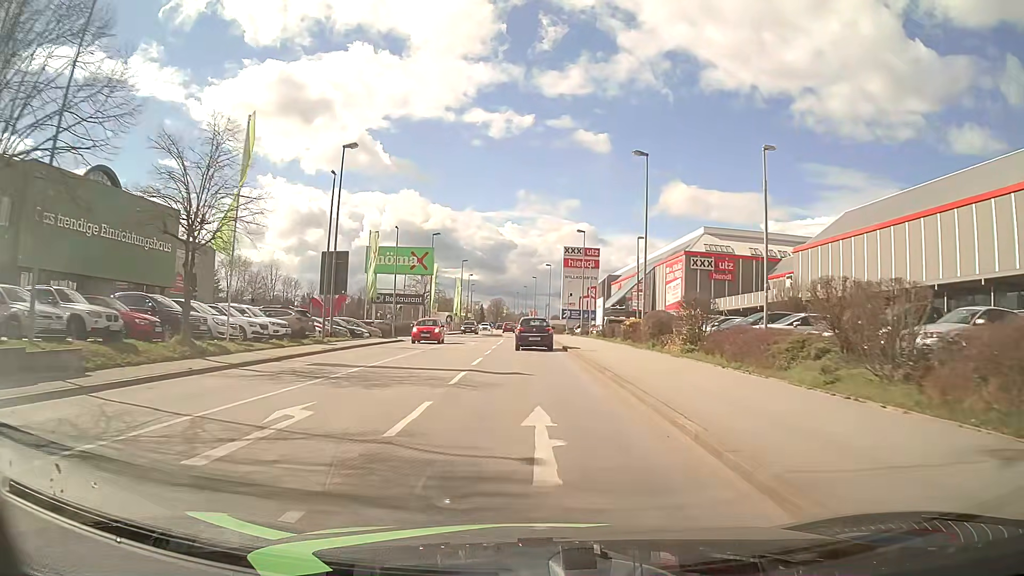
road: tertiary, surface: asphalt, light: Day
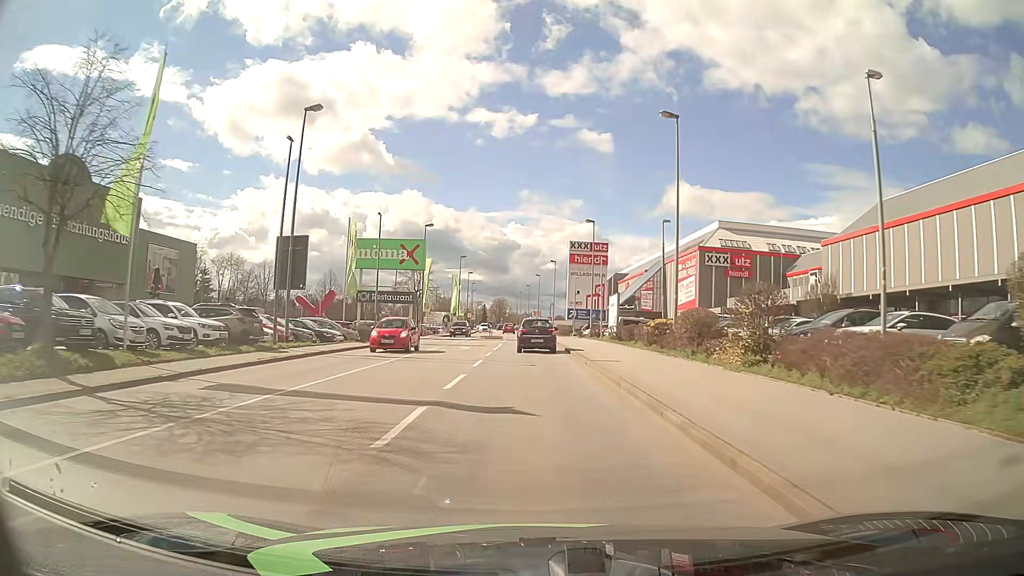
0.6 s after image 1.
(0.0, +6.8) m; 0°
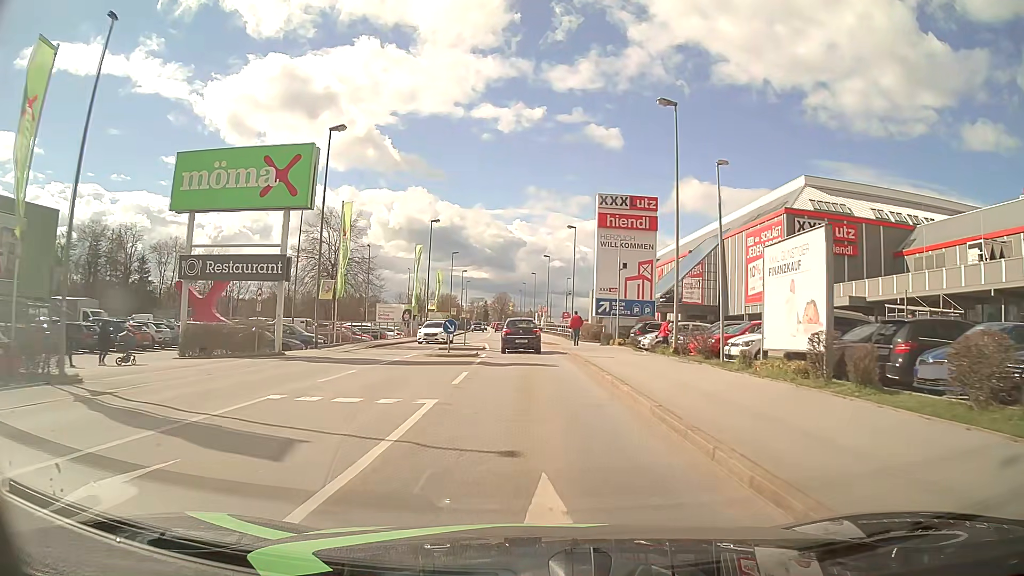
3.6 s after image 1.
(-0.2, +31.4) m; 0°
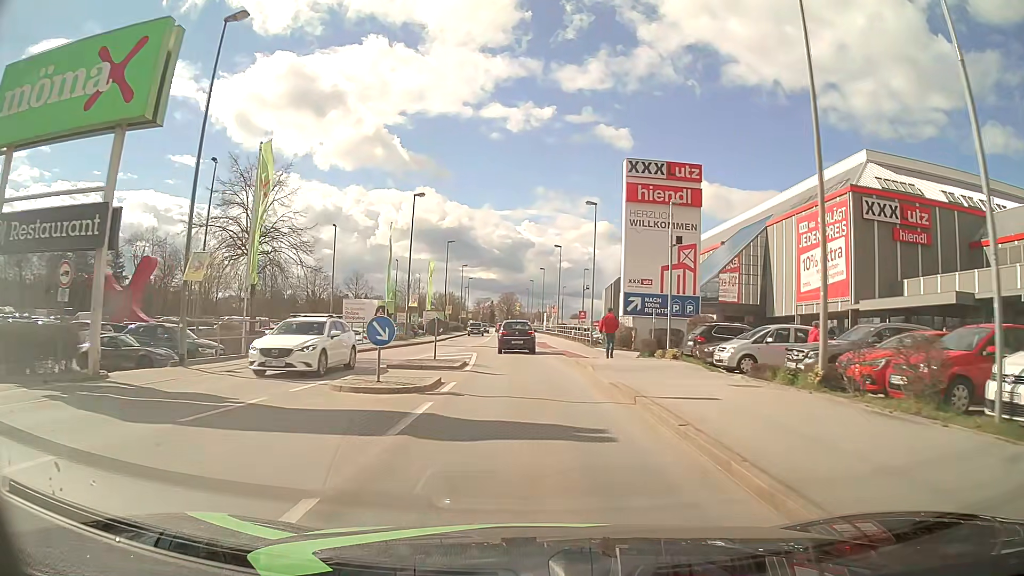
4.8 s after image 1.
(-0.1, +12.8) m; 0°
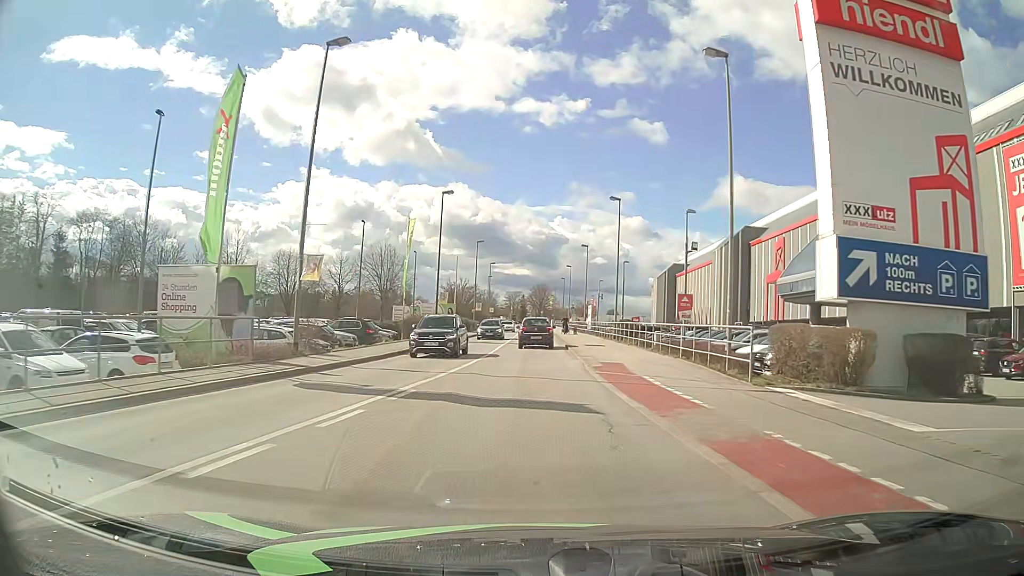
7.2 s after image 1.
(-0.9, +27.3) m; -3°
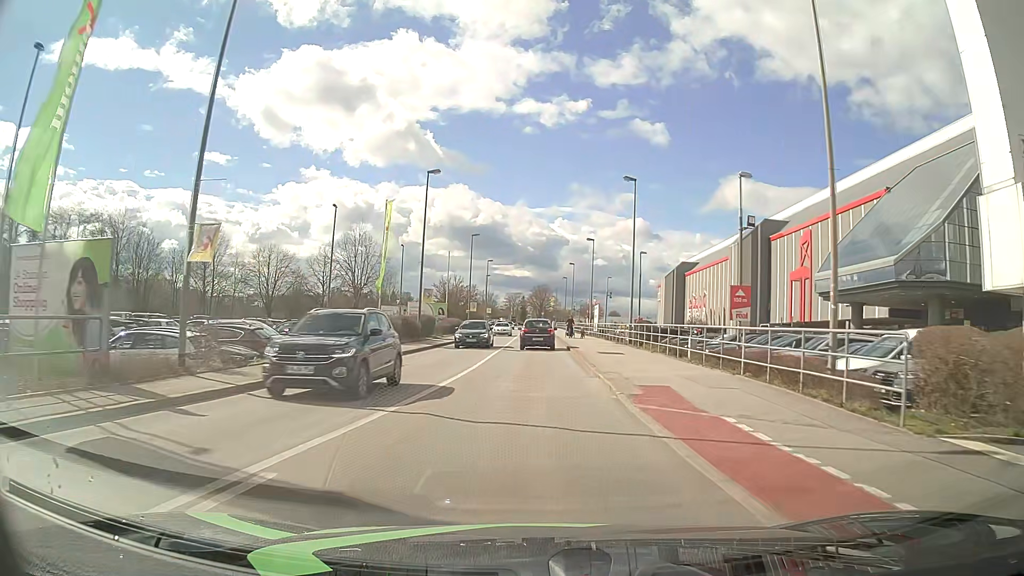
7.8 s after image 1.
(0.0, +7.2) m; 0°
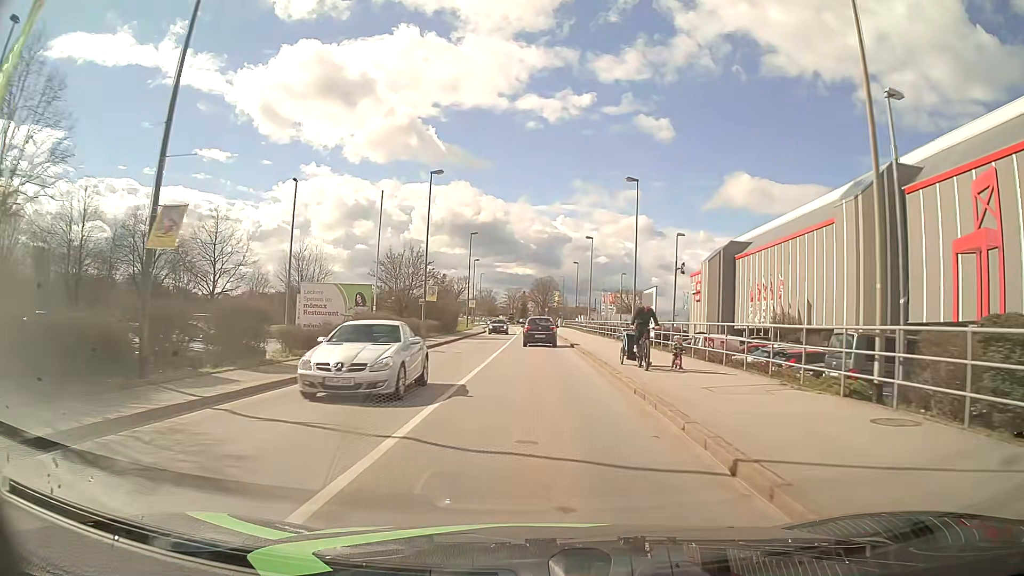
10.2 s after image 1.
(0.0, +29.3) m; 0°
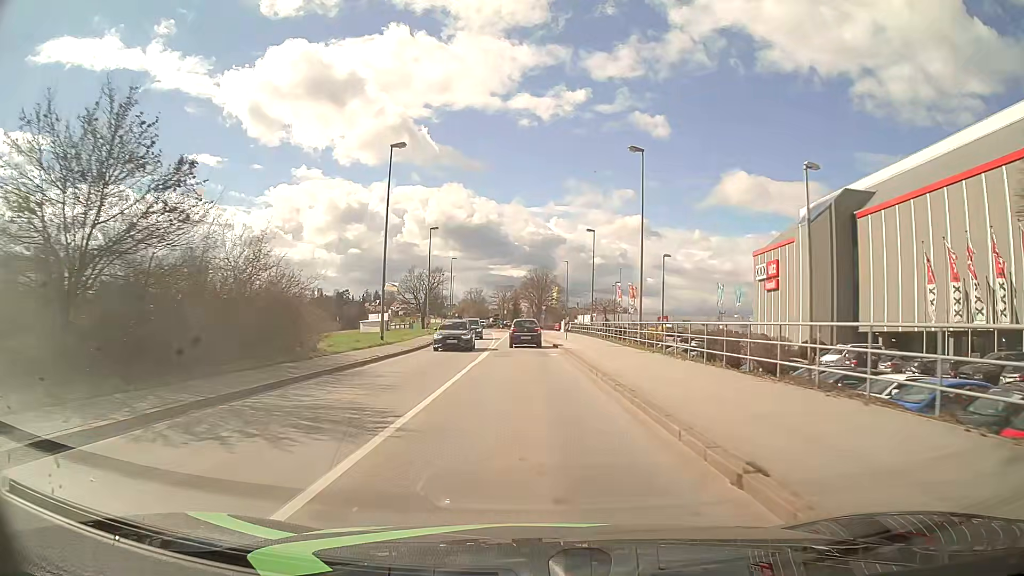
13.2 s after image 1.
(+0.4, +37.6) m; +1°
(0, +10) (0, +20) (0, +30) (0, +40) (-1, +50) (-1, +60) (-1, +70) (-1, +80) (-1, +90) (-1, +100) m
